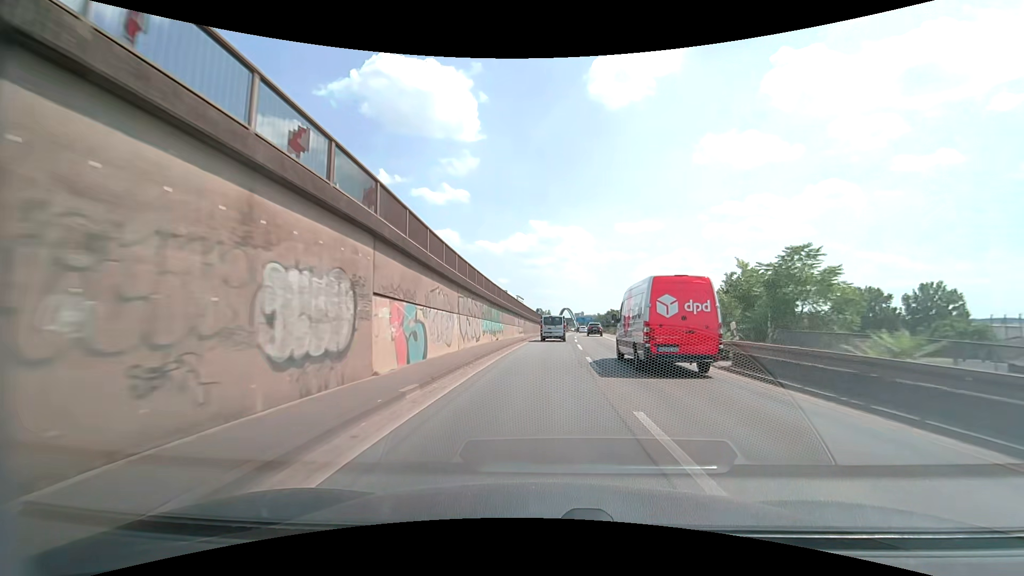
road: motorway_link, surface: asphalt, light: Day
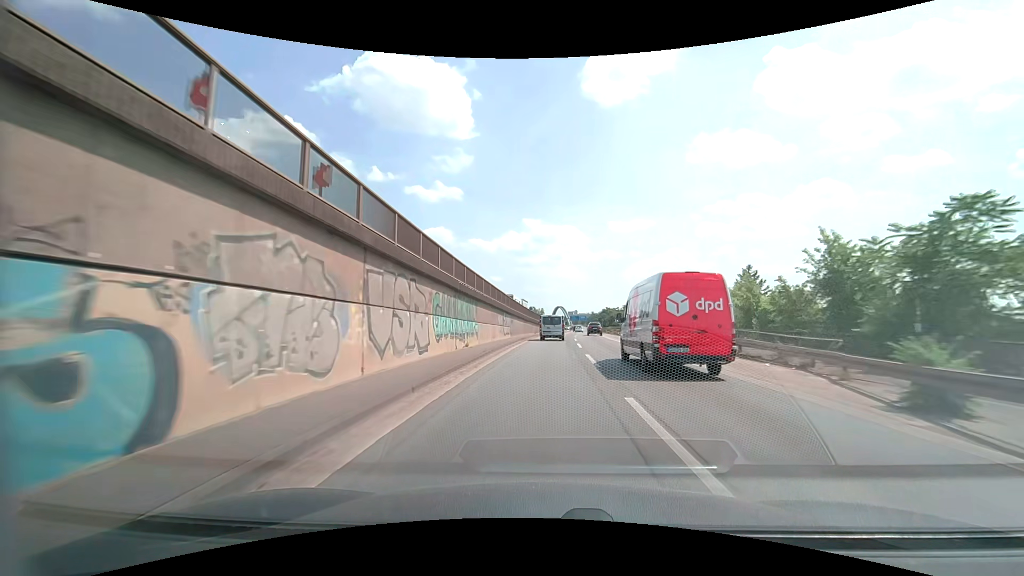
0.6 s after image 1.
(+0.1, +10.8) m; +1°
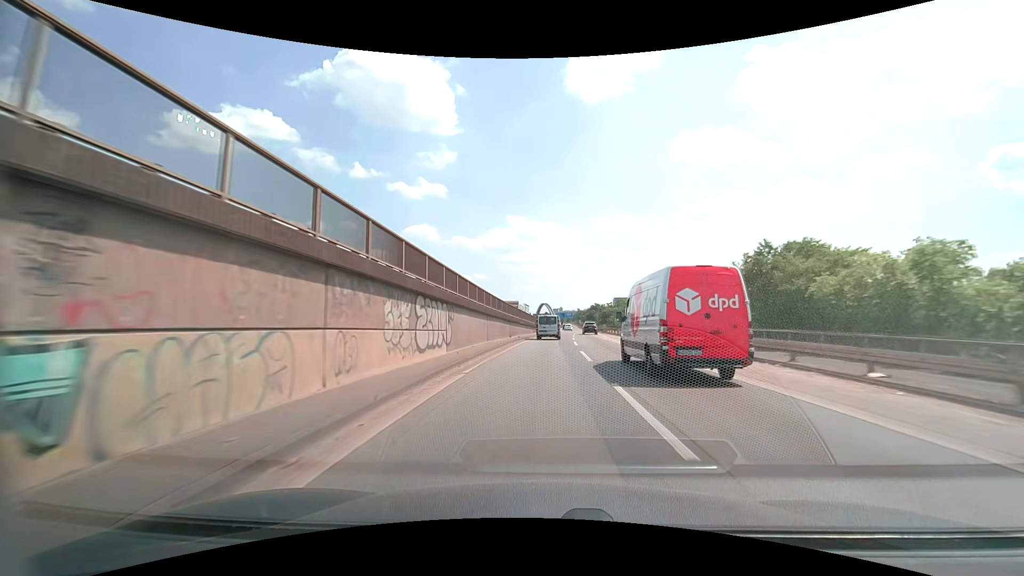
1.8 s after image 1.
(+0.4, +22.0) m; +2°
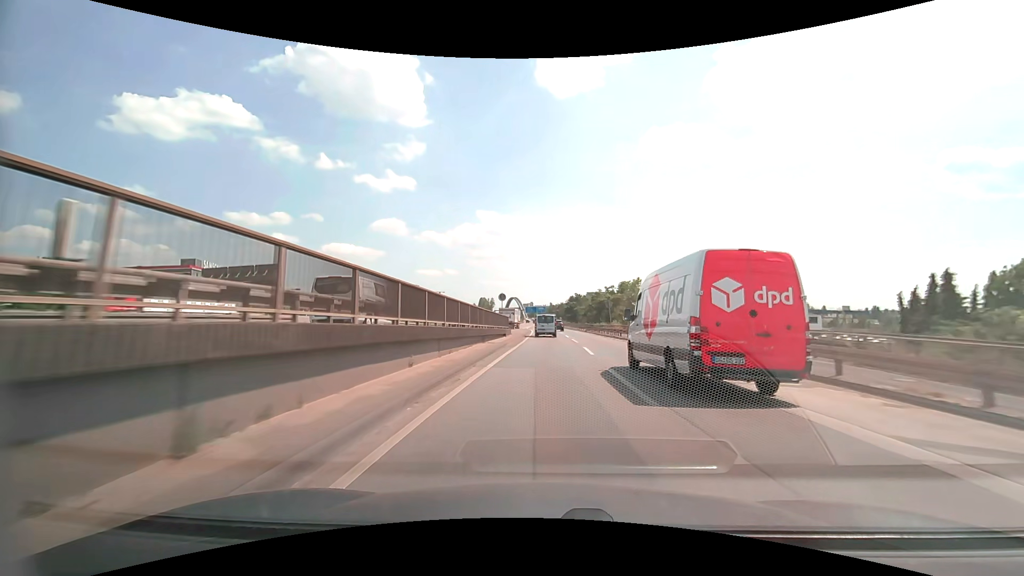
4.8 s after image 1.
(+1.7, +57.2) m; +3°
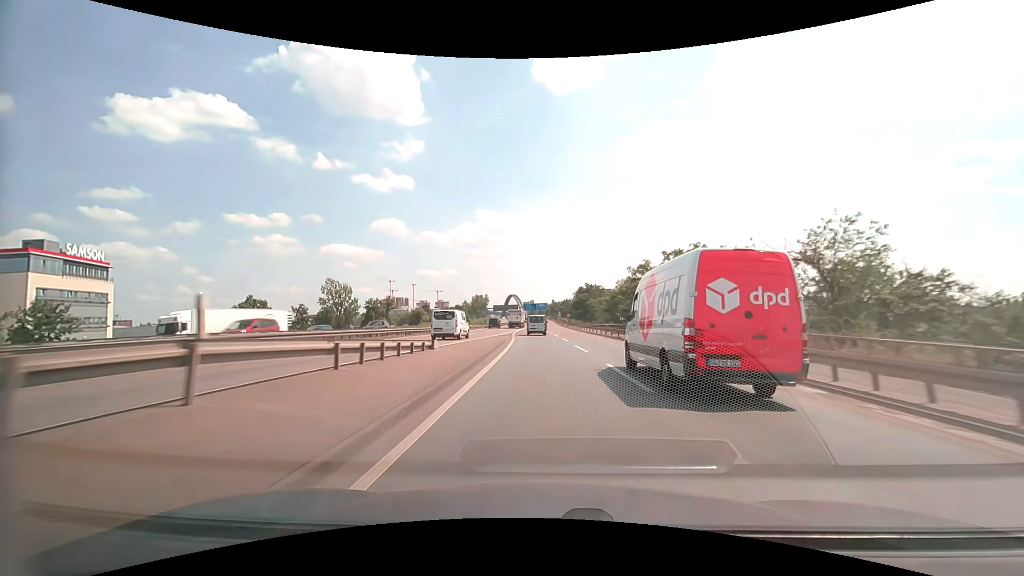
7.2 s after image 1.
(+0.3, +46.5) m; 0°
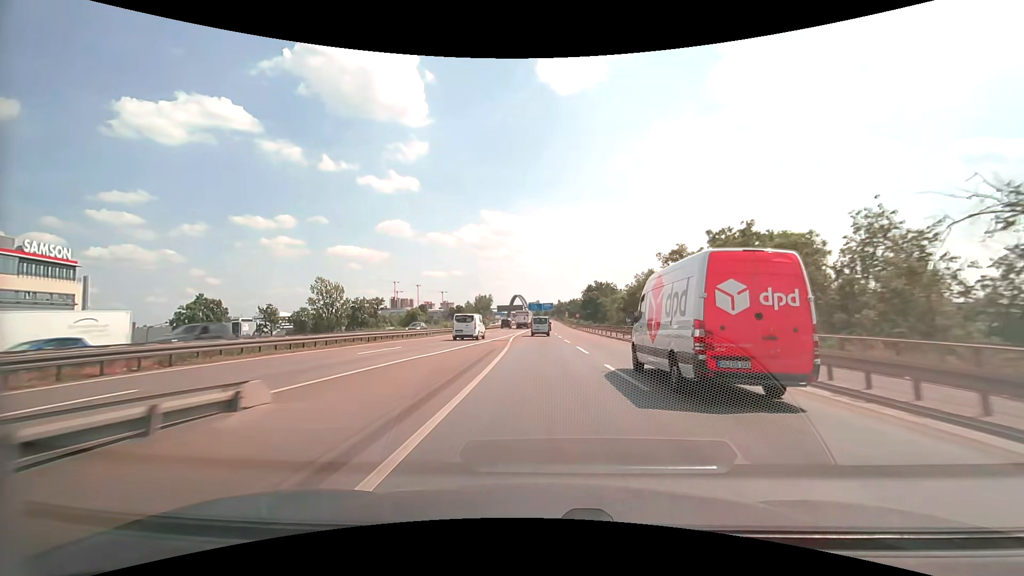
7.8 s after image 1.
(-0.1, +11.6) m; -1°
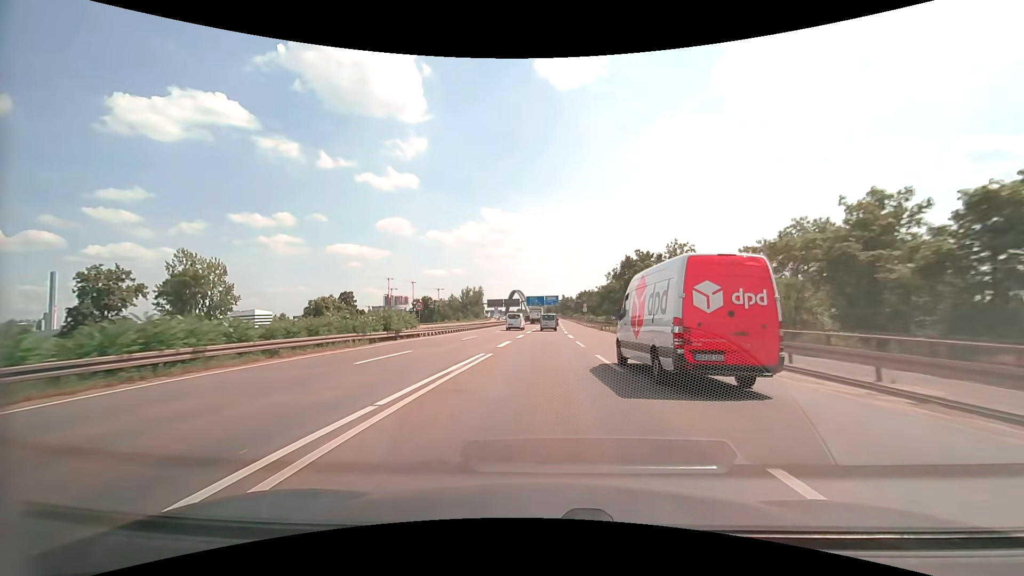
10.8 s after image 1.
(-0.6, +59.2) m; 0°
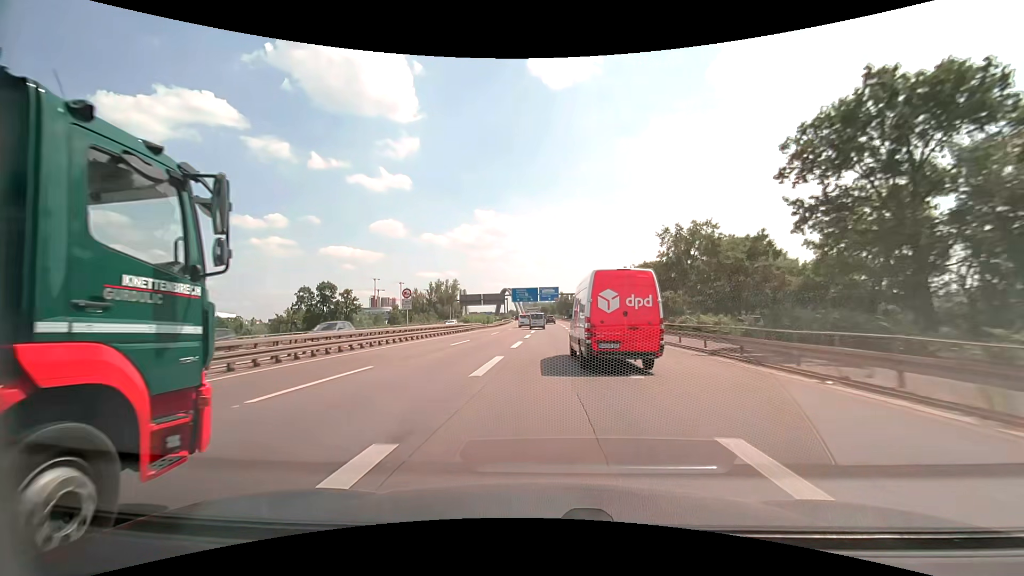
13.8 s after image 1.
(+0.7, +61.4) m; +1°
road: motorway
(0, +10) (0, +20) (0, +30) (0, +40) (0, +50) (0, +60) (-1, +70) (-1, +80) (-1, +90) (-2, +100) m
